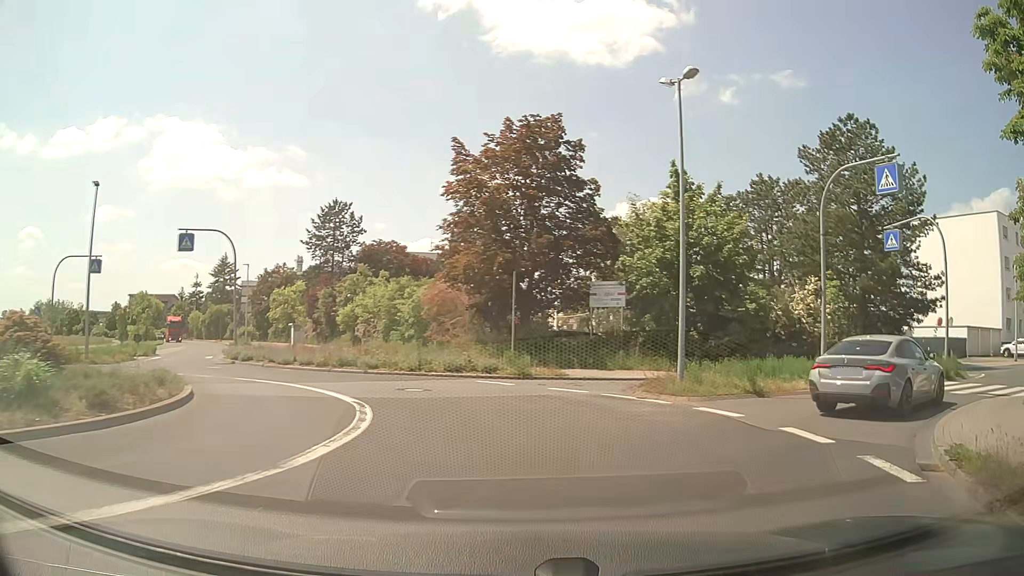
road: tertiary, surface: asphalt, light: Day
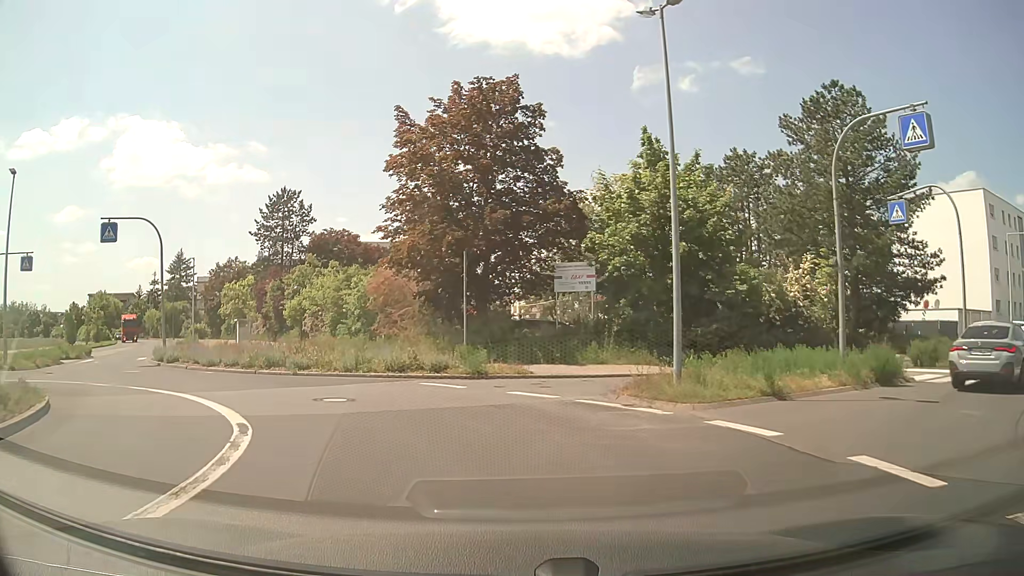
(+0.1, +3.6) m; +3°
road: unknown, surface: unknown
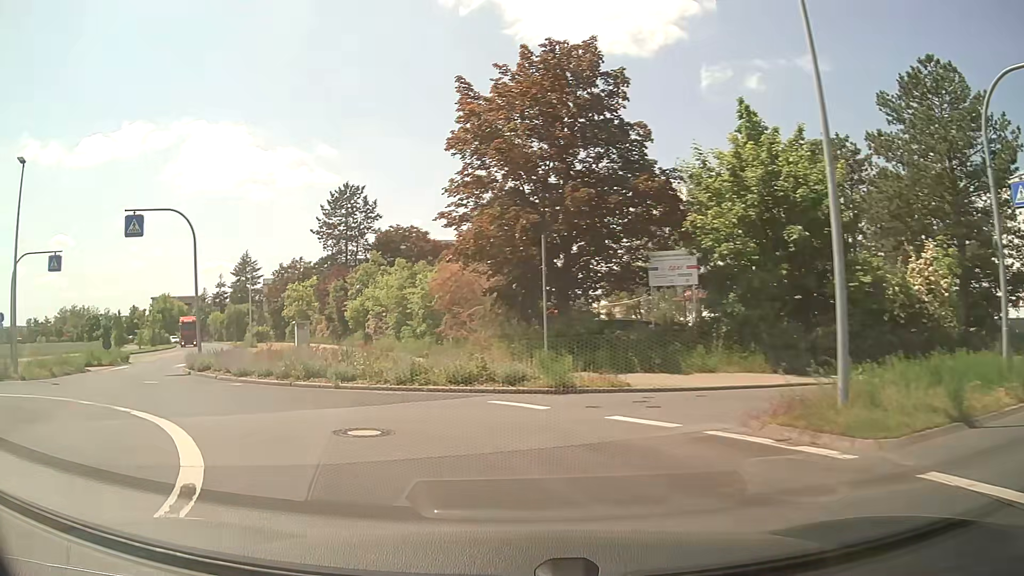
(-0.2, +3.7) m; -6°
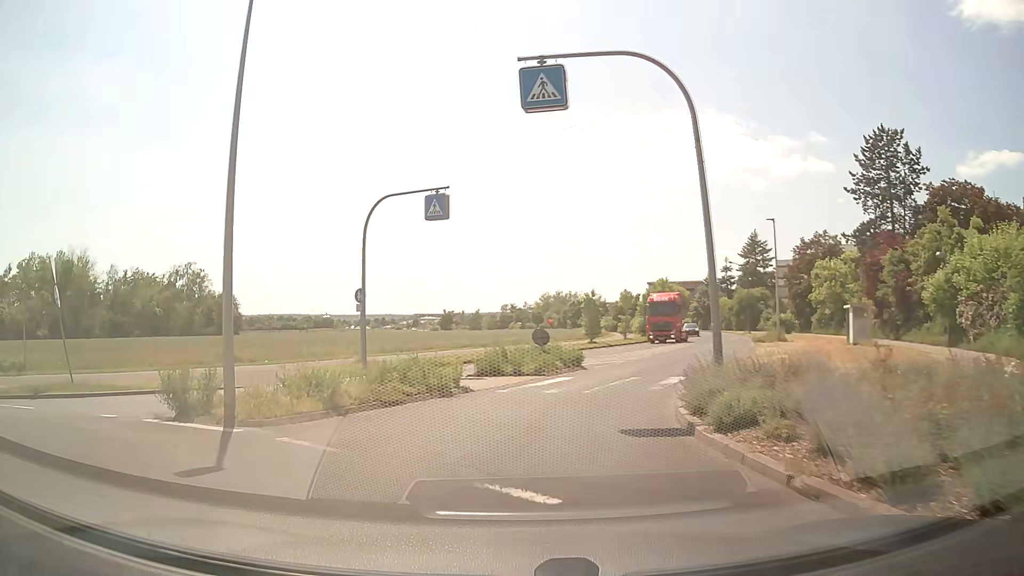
(-6.3, +14.0) m; -45°
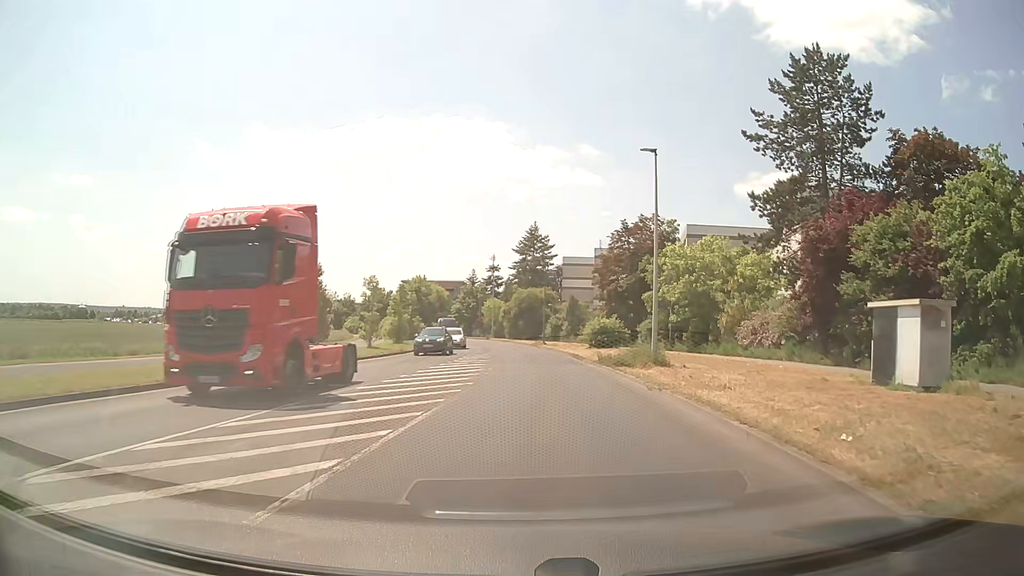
(+2.8, +19.9) m; +21°
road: tertiary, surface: asphalt
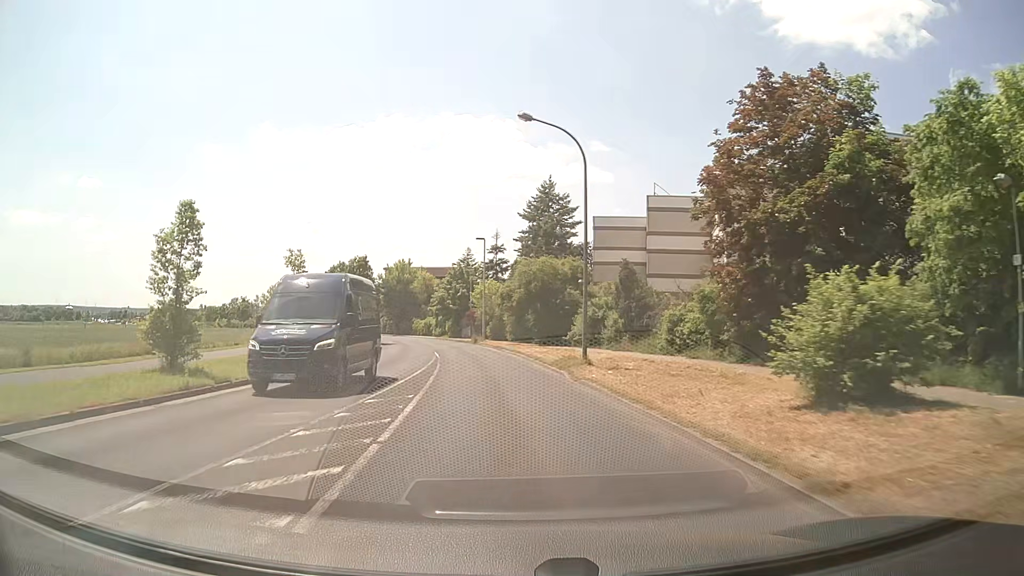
(+0.4, +33.0) m; -1°
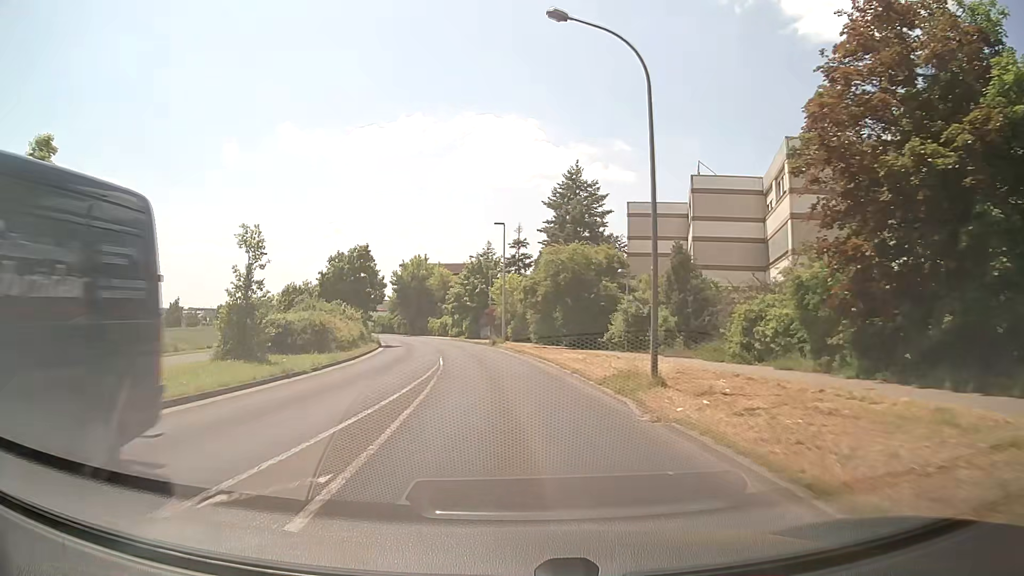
(-0.1, +7.4) m; -2°
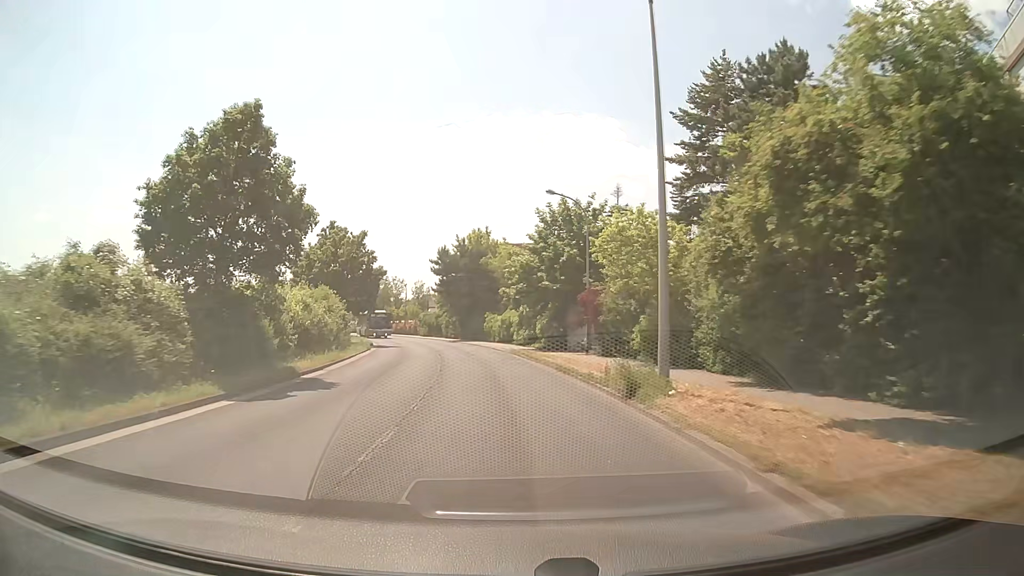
(-1.8, +31.1) m; -7°
(0, +10) (-1, +20) (-2, +30) (-3, +40) (-5, +50) (-8, +59) (-10, +69) (-13, +78) (-17, +88) (-21, +97) m
